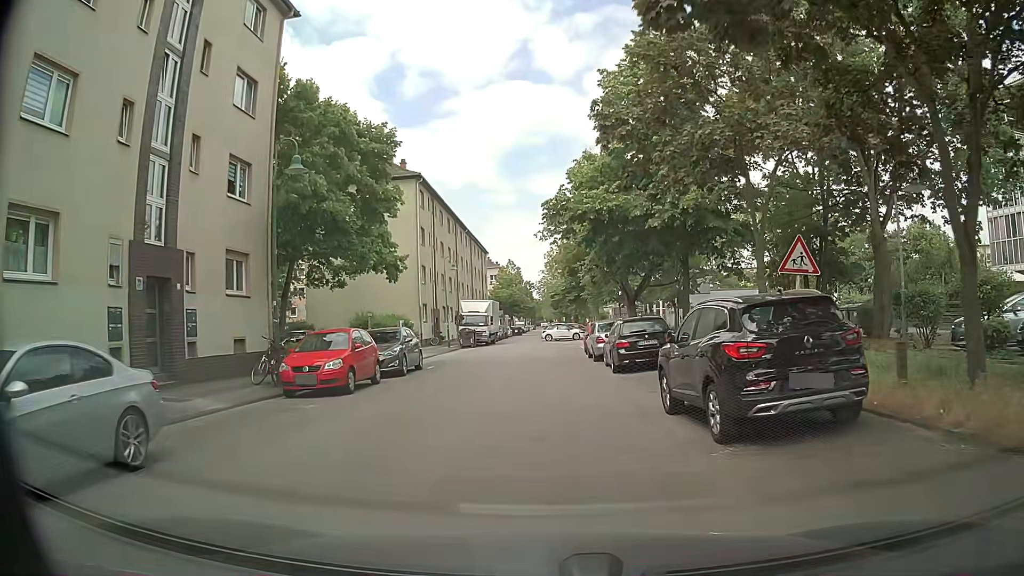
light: Day
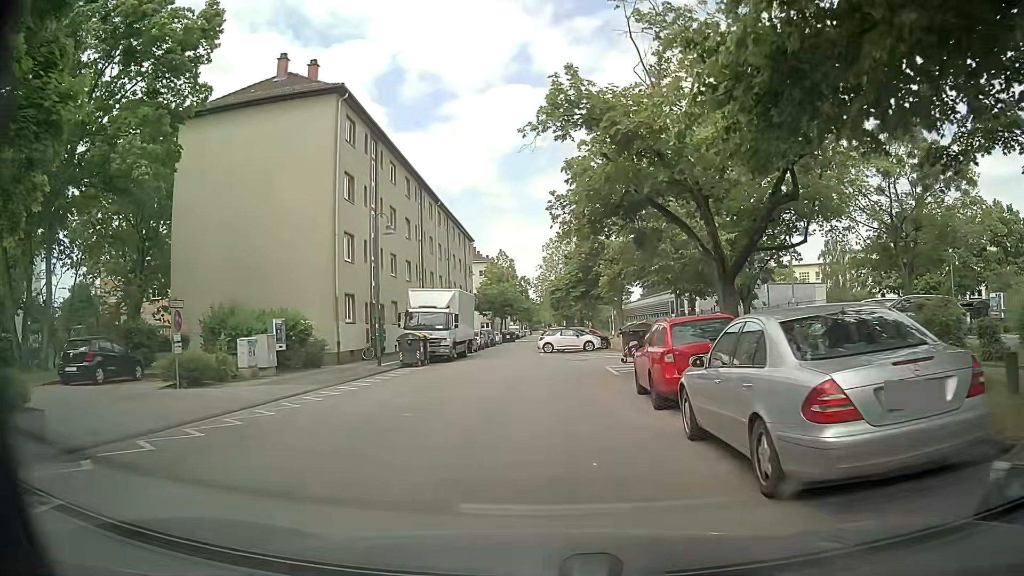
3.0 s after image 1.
(+0.1, +19.7) m; +1°
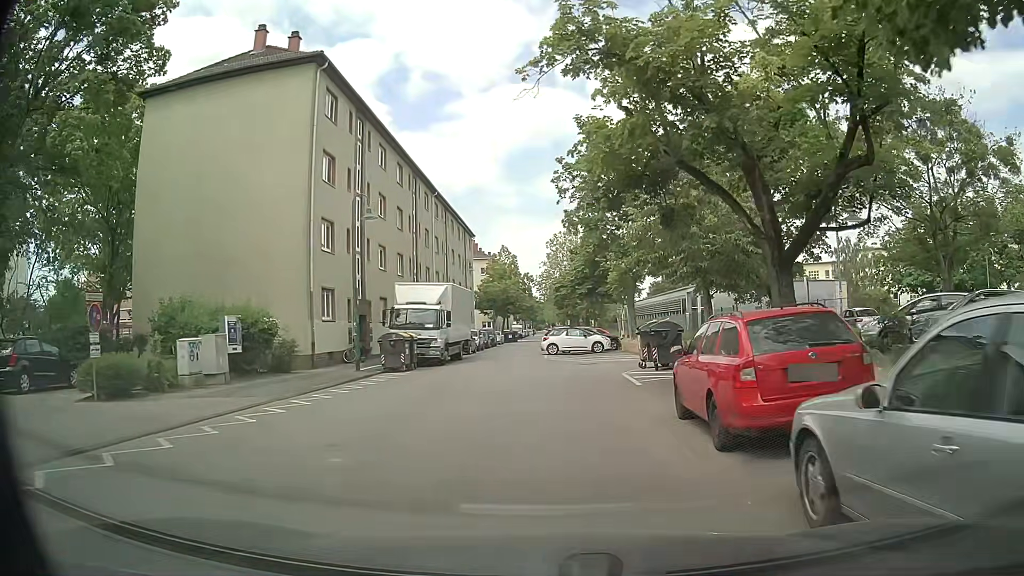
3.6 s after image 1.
(-0.1, +3.9) m; -1°
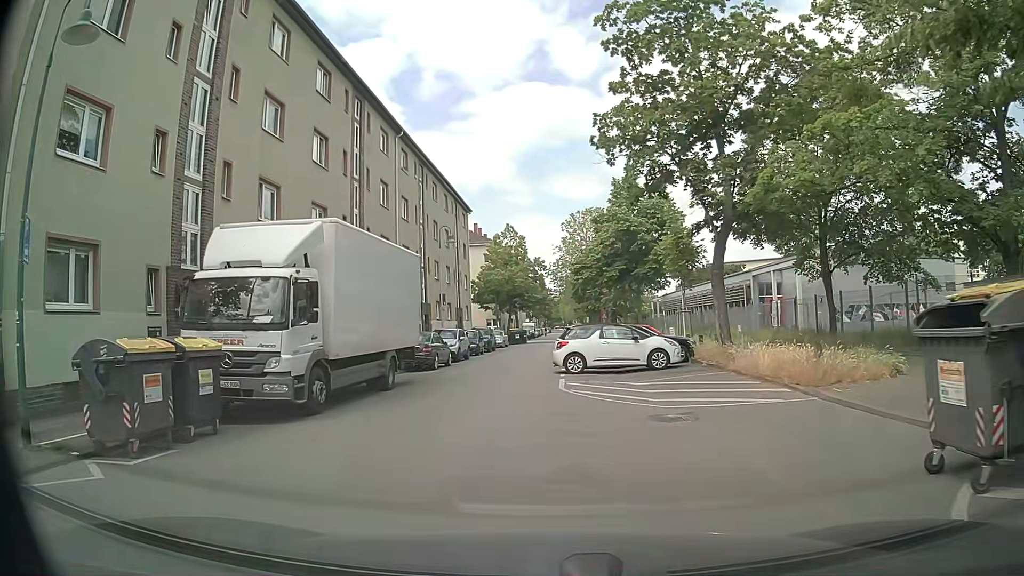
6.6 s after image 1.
(0.0, +17.2) m; -1°
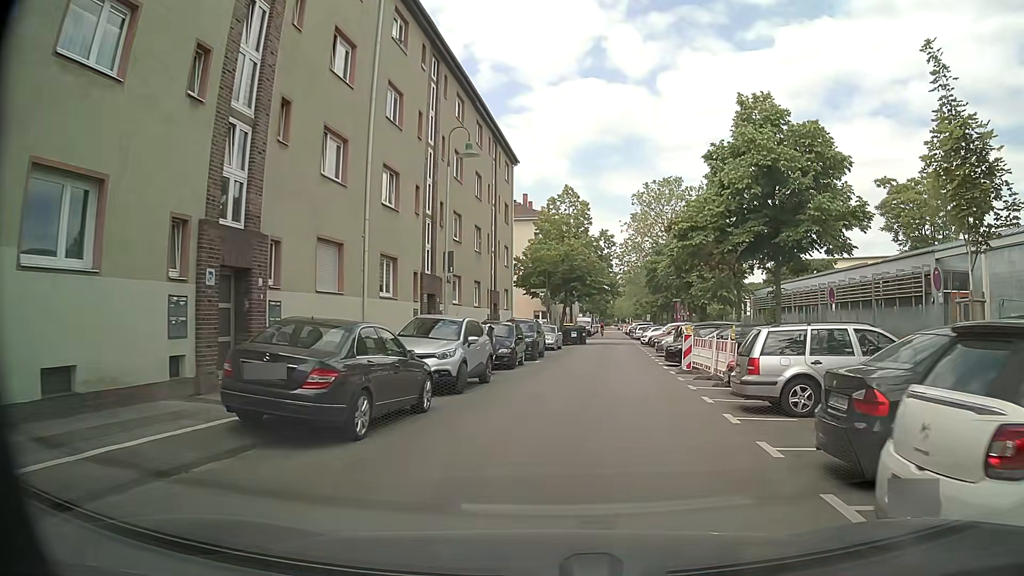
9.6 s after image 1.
(-1.3, +17.8) m; -5°
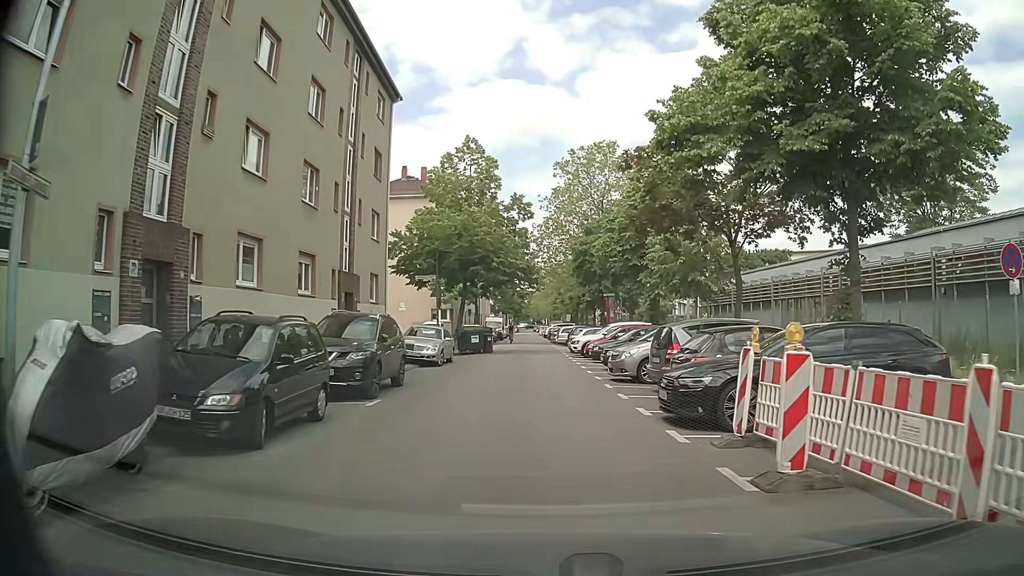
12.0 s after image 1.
(+1.2, +14.4) m; +7°
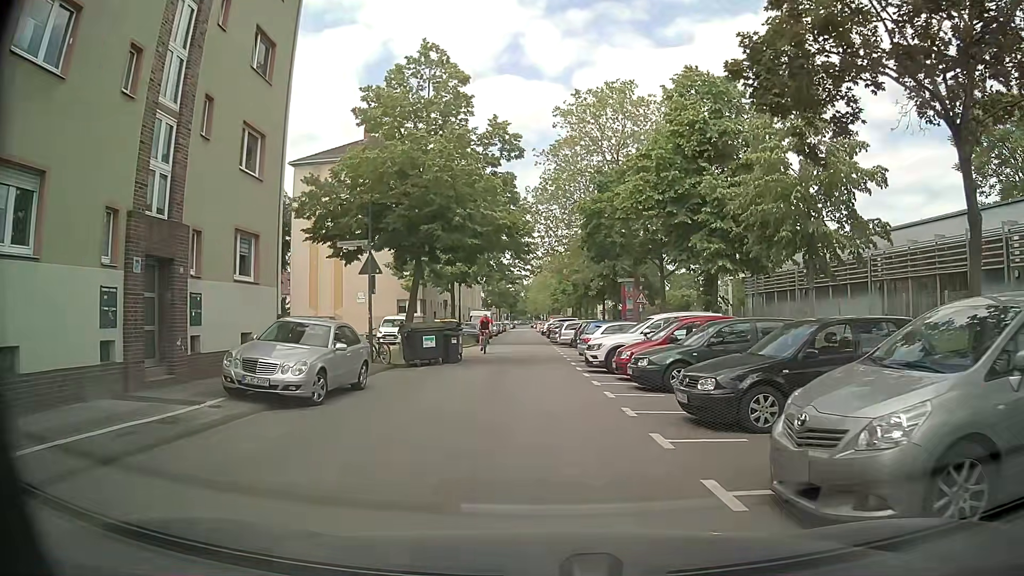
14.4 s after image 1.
(+0.1, +13.4) m; 0°
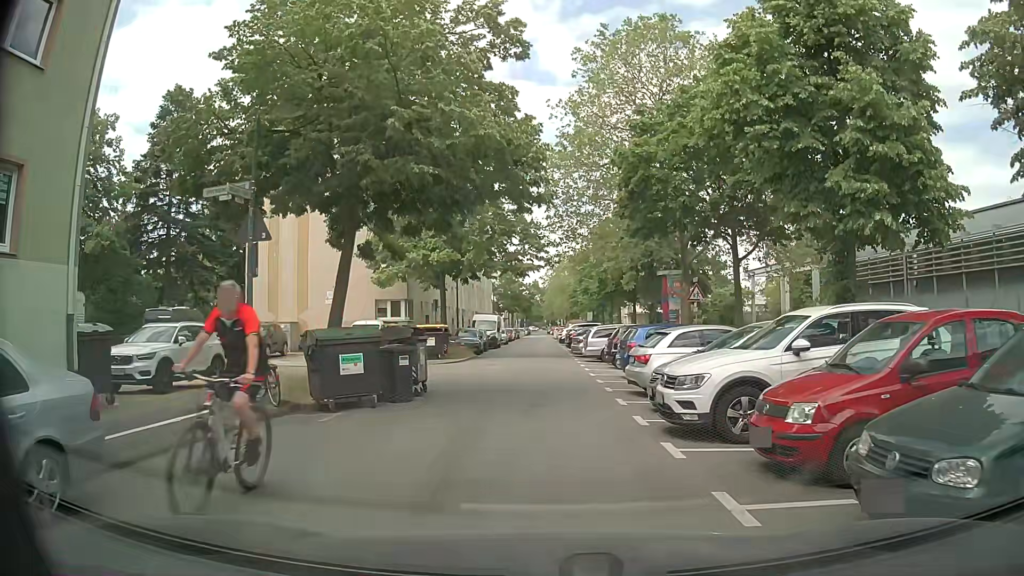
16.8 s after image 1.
(+0.1, +10.4) m; +1°
(0, +10) (-1, +20) (-1, +30) (-2, +40) (-2, +50) (-2, +60) (-3, +70) (-3, +80) (-3, +90) (-3, +100) m
